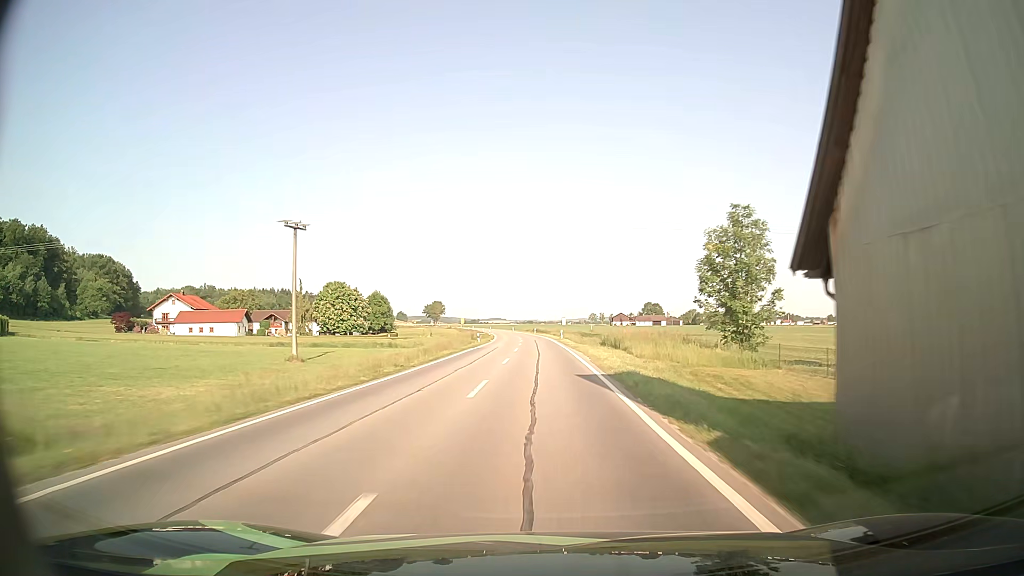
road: secondary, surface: asphalt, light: Day
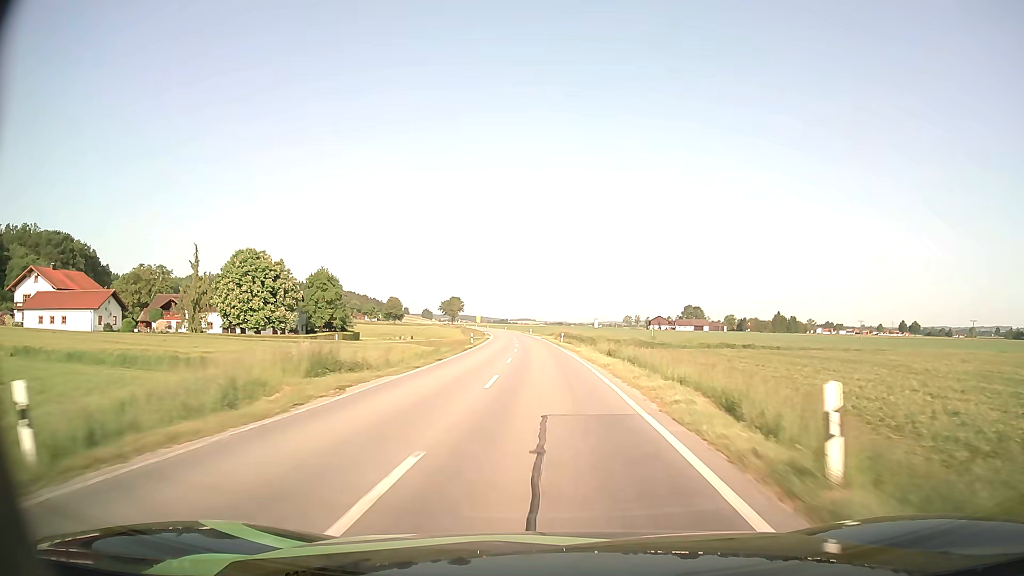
(-0.7, +56.8) m; -2°
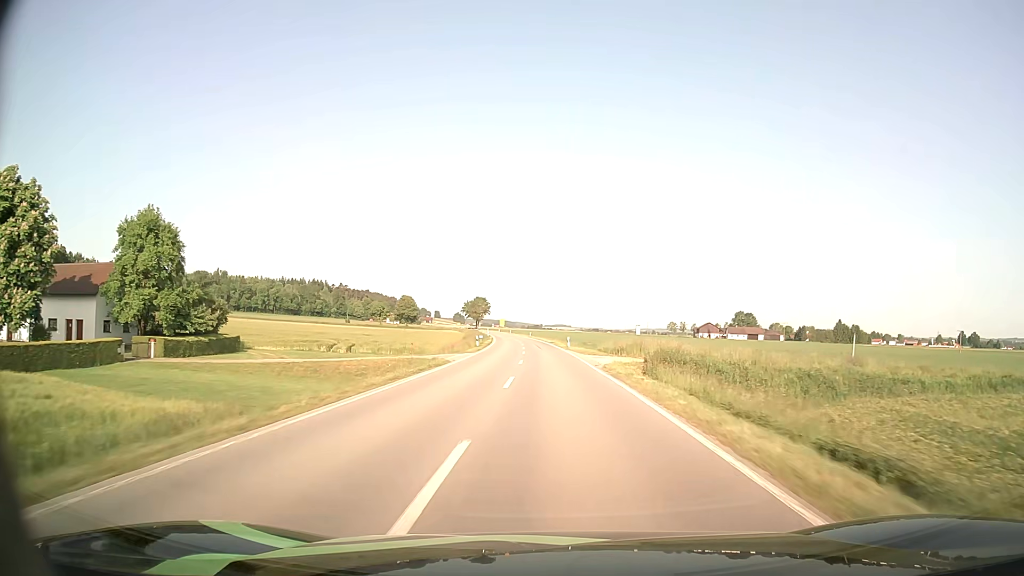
(-1.7, +58.0) m; -3°
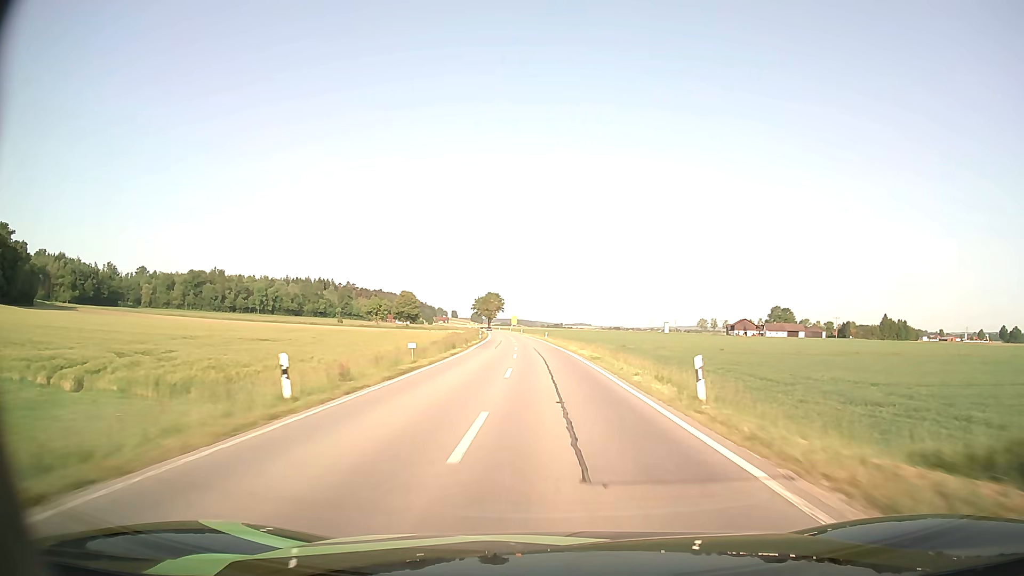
(-0.6, +44.6) m; -2°
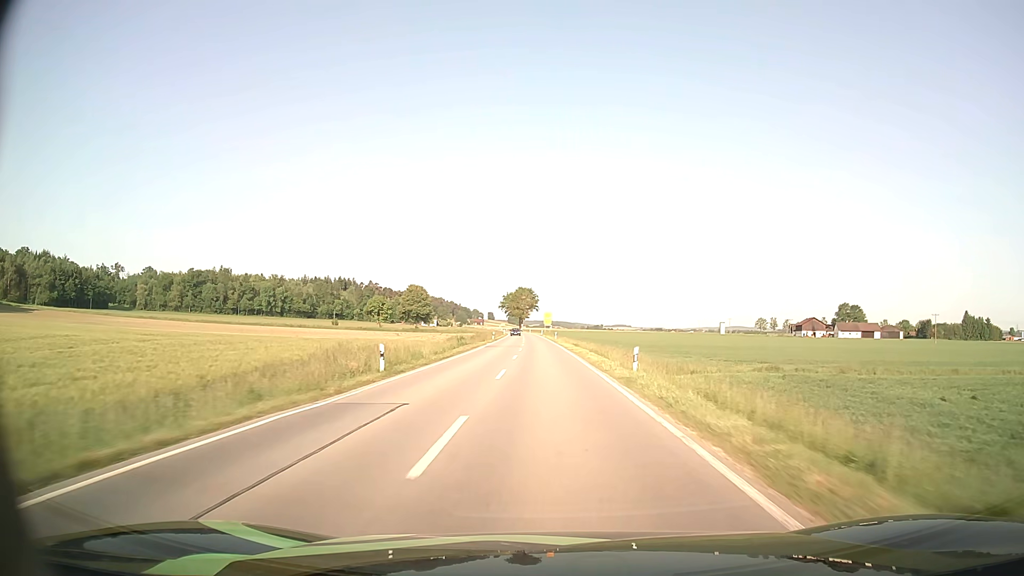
(-1.6, +59.3) m; -3°
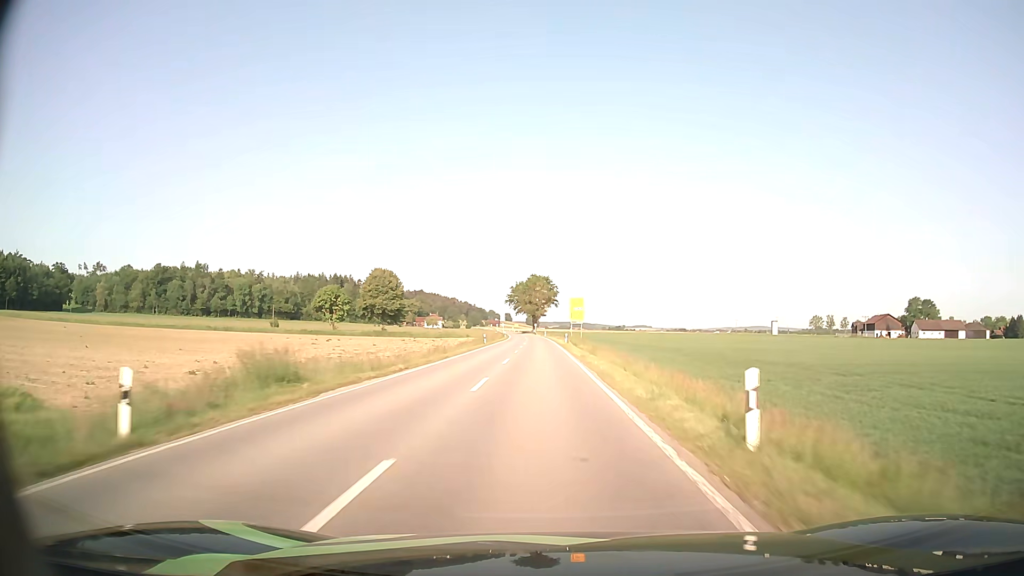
(-1.2, +73.6) m; -2°
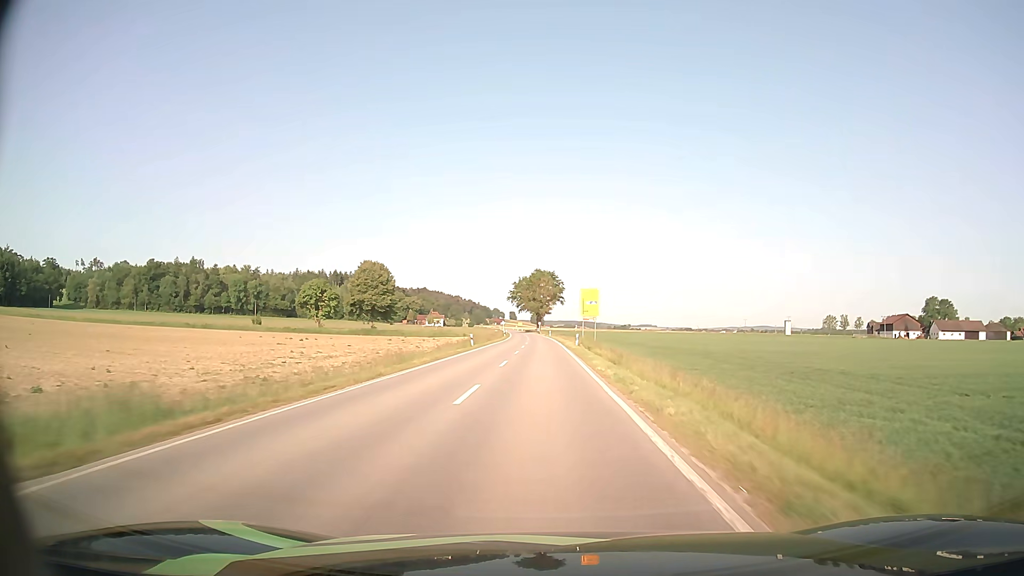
(-0.1, +14.7) m; 0°
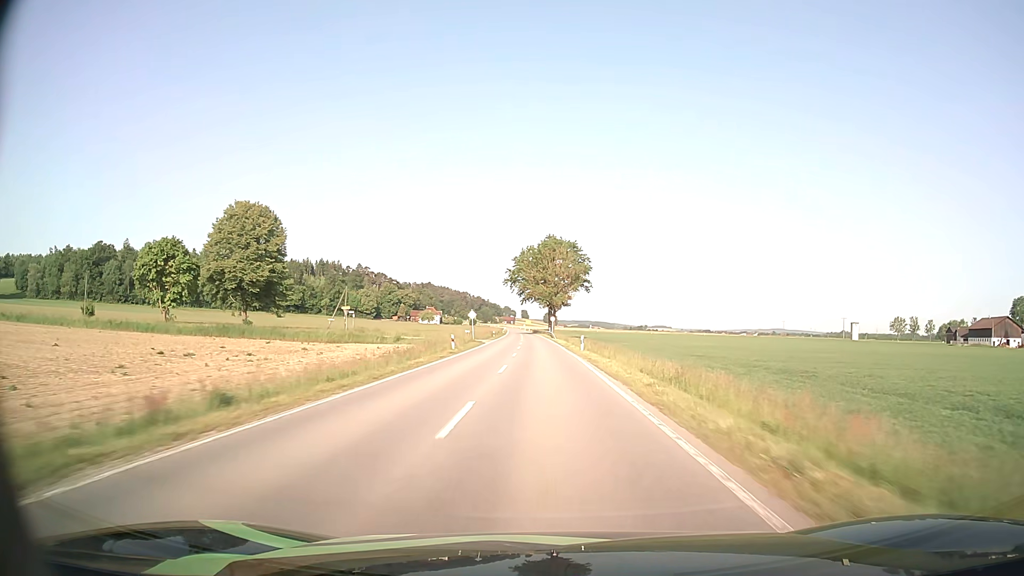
(-1.0, +73.6) m; -1°
(0, +10) (0, +20) (0, +30) (0, +40) (-1, +50) (-1, +60) (-1, +70) (-2, +80) (-2, +90) (-3, +100) m
